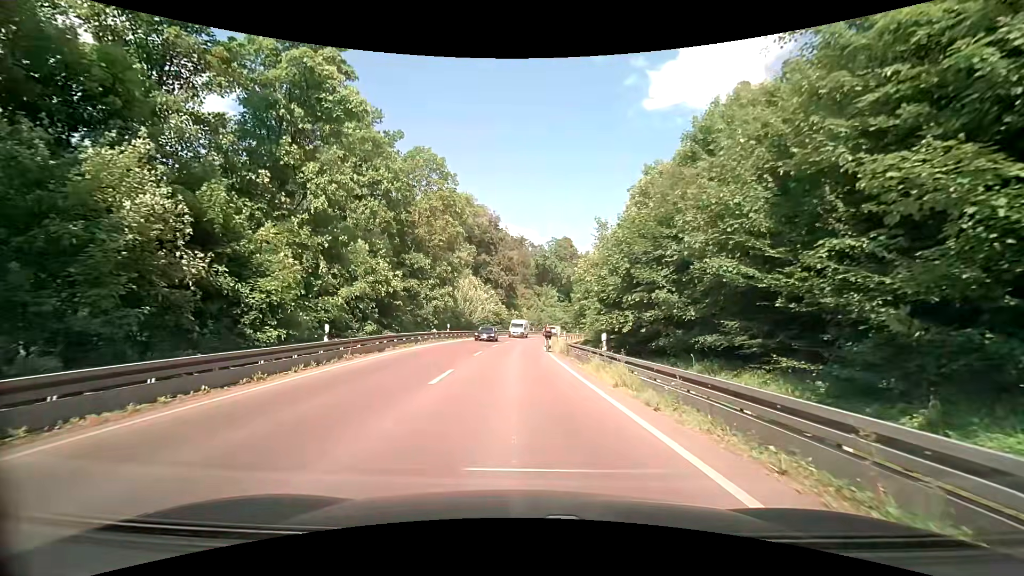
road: secondary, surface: asphalt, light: Day
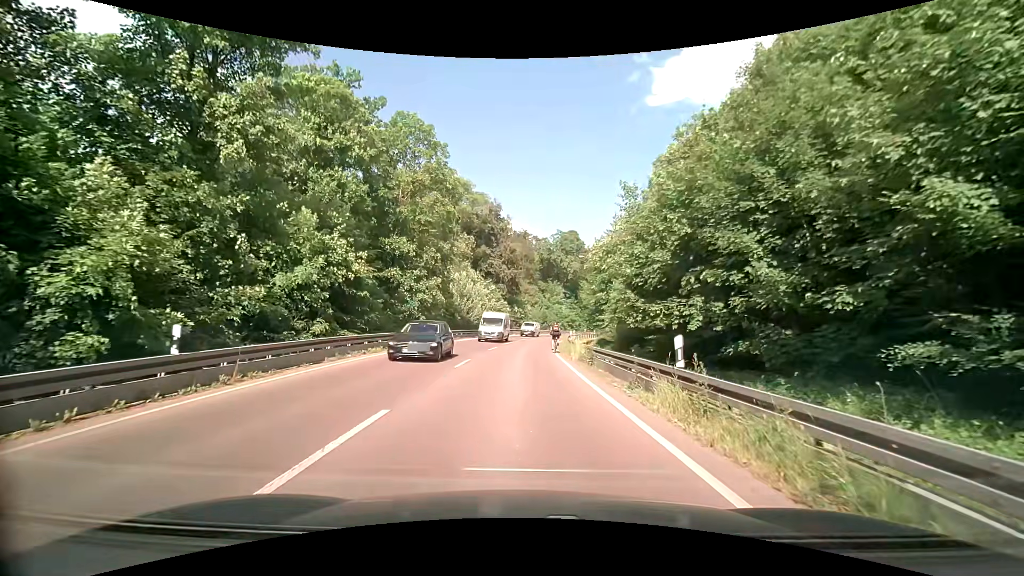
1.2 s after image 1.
(0.0, +7.7) m; 0°
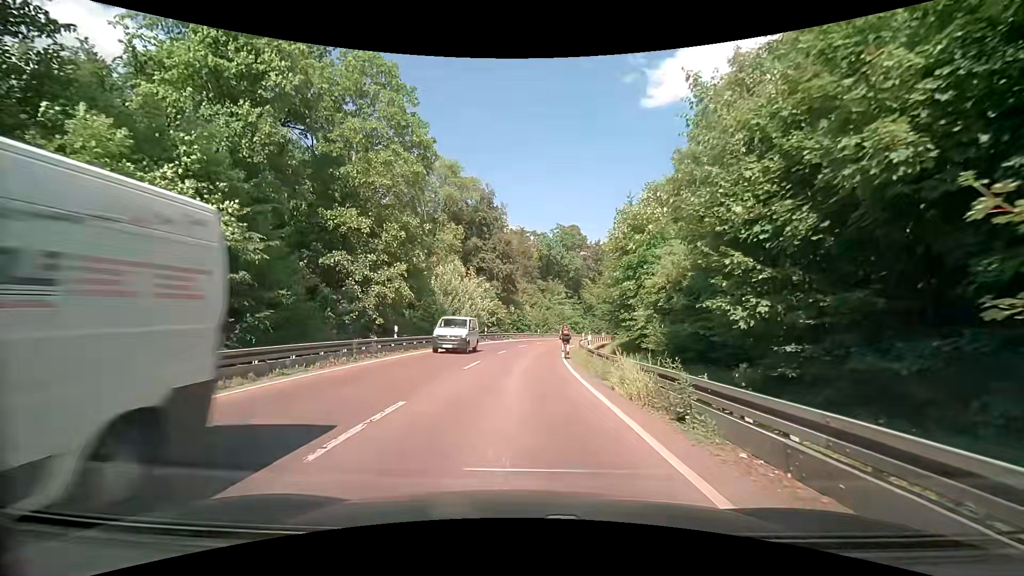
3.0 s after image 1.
(0.0, +10.8) m; 0°
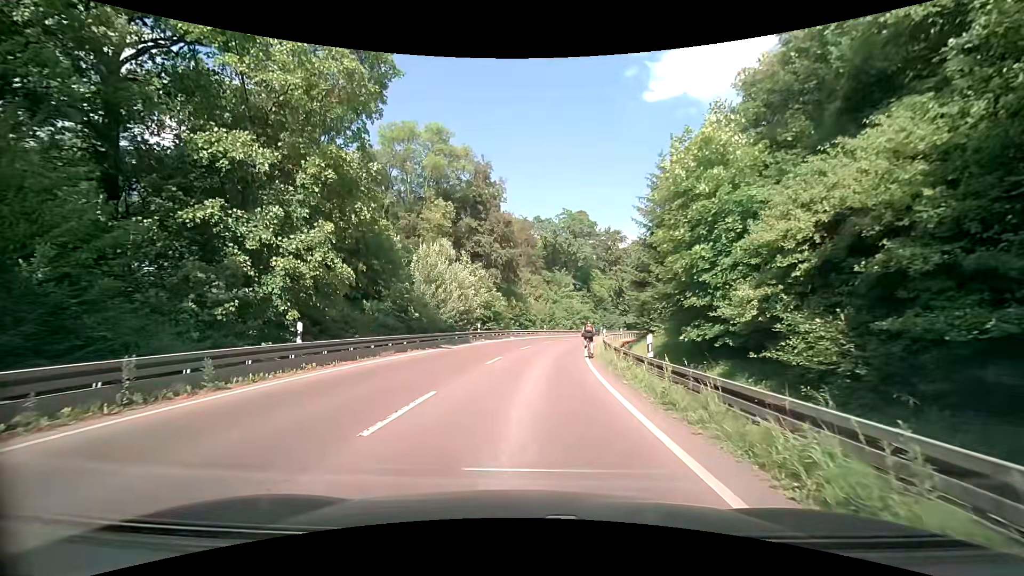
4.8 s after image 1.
(-0.1, +11.0) m; 0°
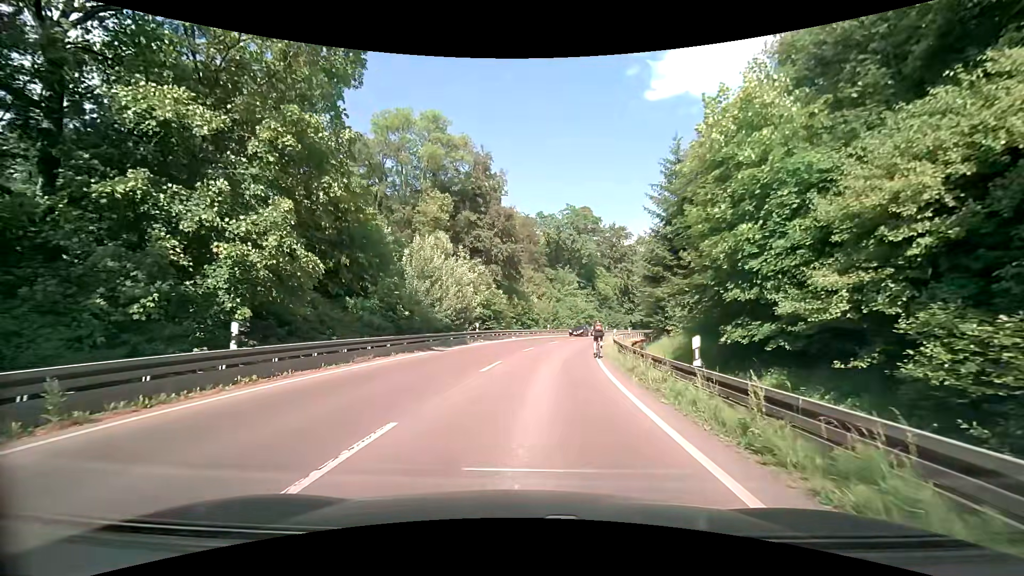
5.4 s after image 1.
(0.0, +3.3) m; -1°
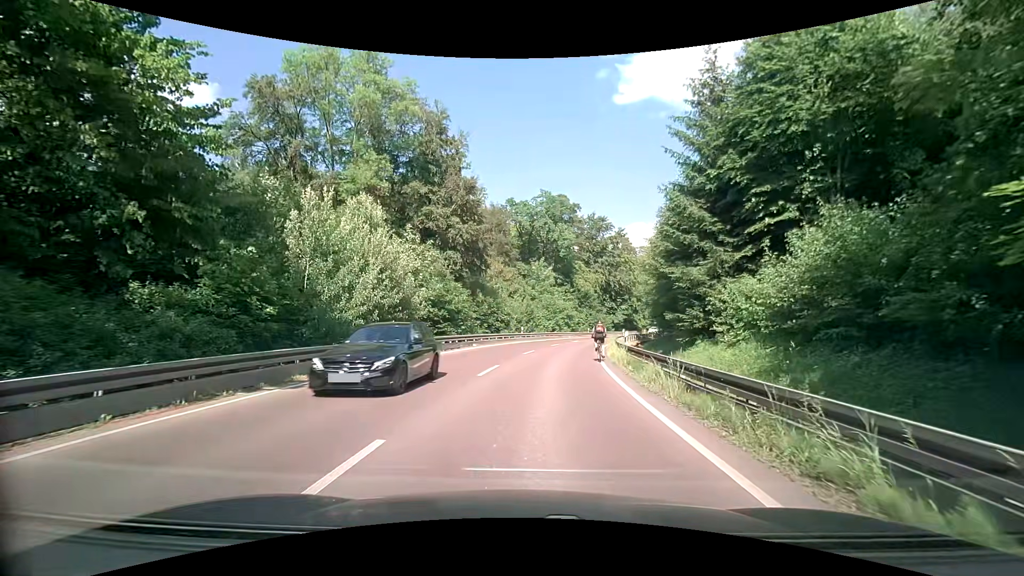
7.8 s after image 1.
(+0.5, +12.7) m; +4°
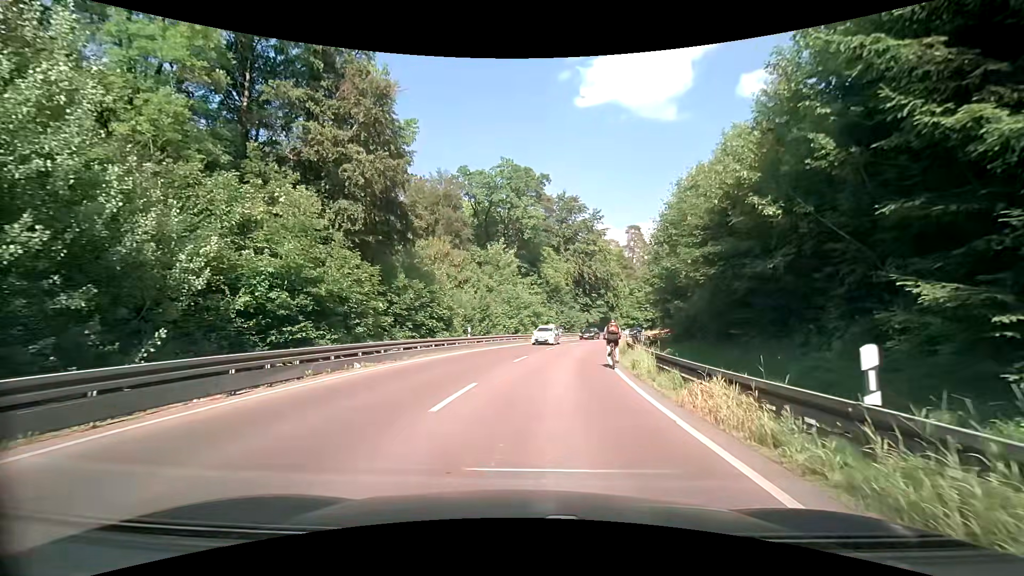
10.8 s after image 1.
(+0.7, +17.7) m; +6°
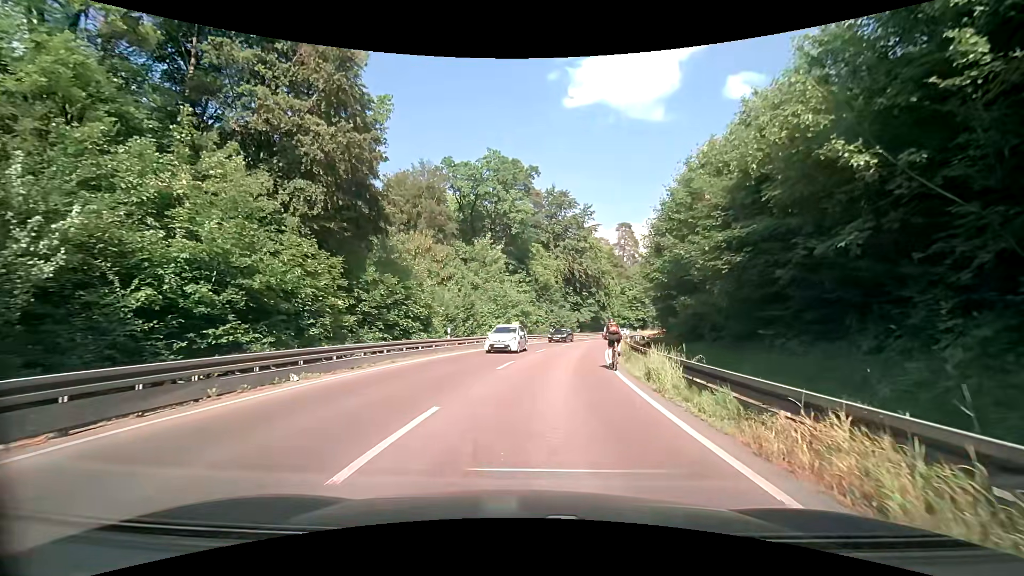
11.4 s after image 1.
(0.0, +3.6) m; -1°
(0, +10) (+2, +20) (+3, +30) (+5, +40) (+7, +49) (+10, +59) (+14, +68) (+18, +77) (+22, +86) (+27, +95) m
